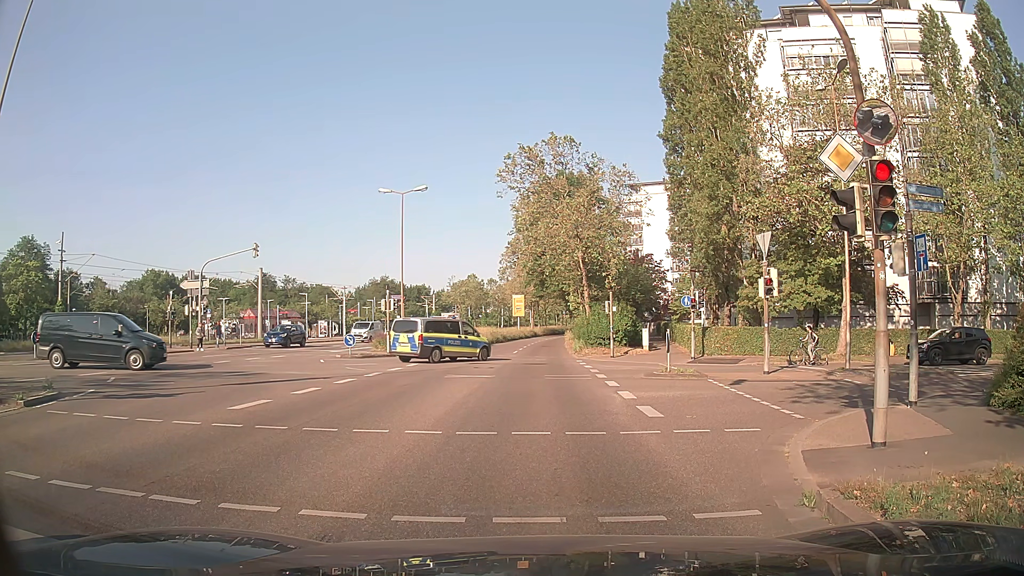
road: secondary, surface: asphalt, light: Day
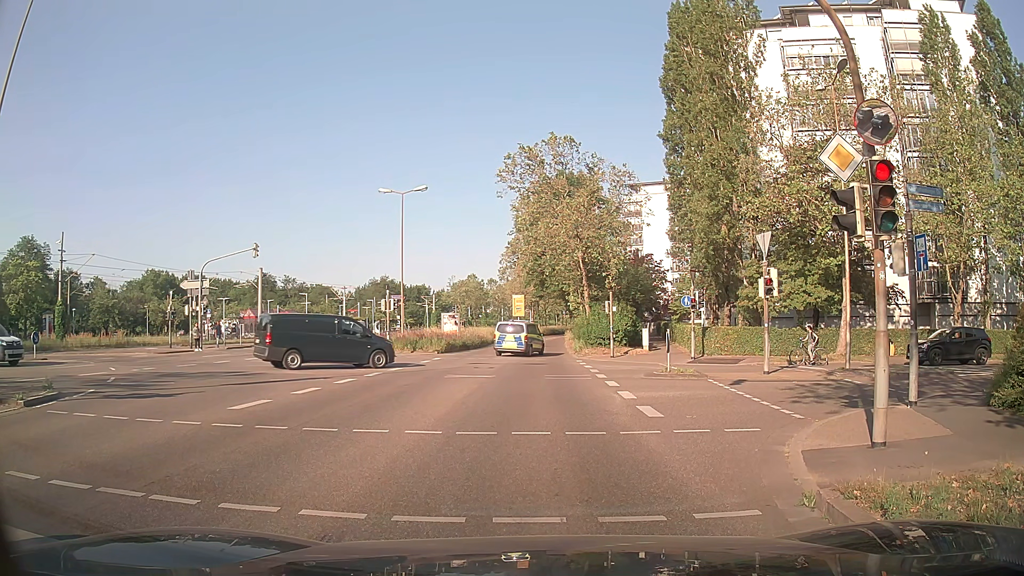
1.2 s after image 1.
(0.0, 0.0) m; 0°
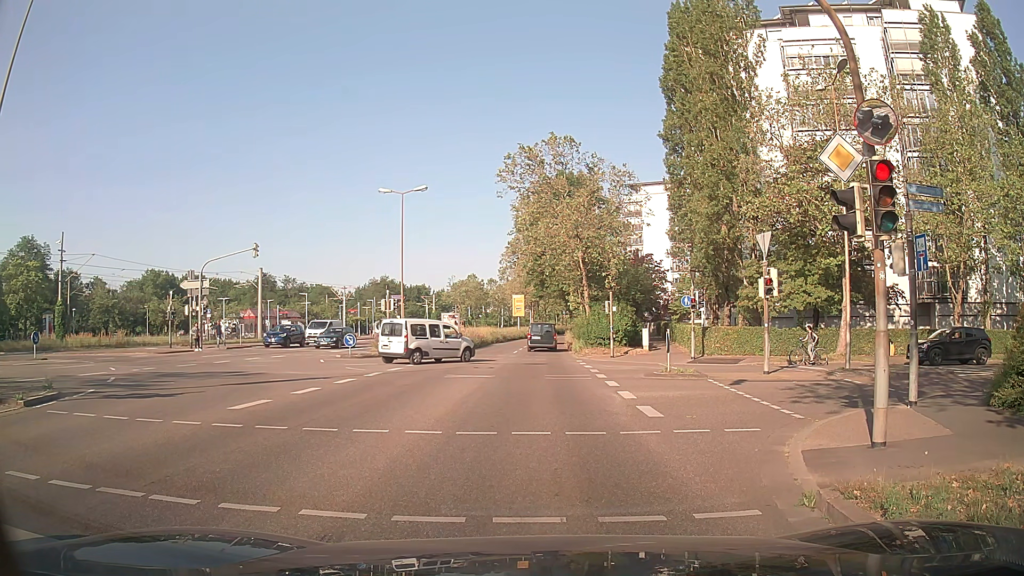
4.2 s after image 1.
(0.0, 0.0) m; 0°
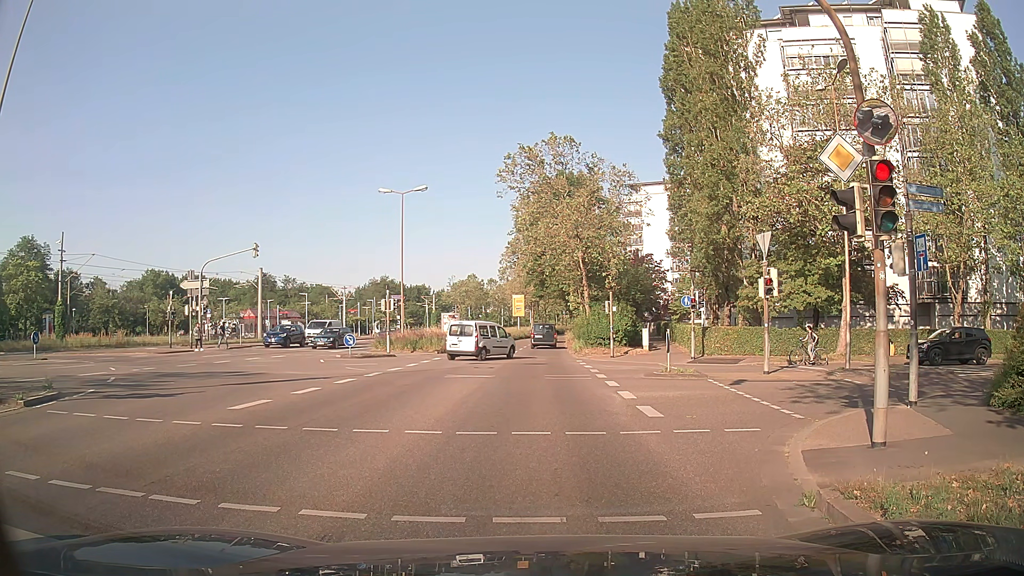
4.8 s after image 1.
(0.0, 0.0) m; 0°
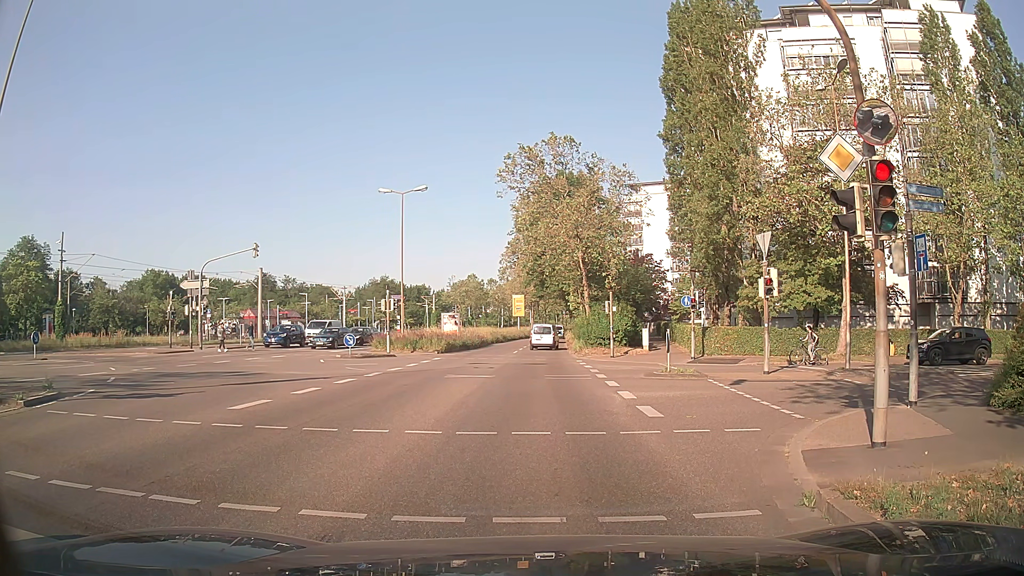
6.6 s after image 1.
(0.0, 0.0) m; 0°
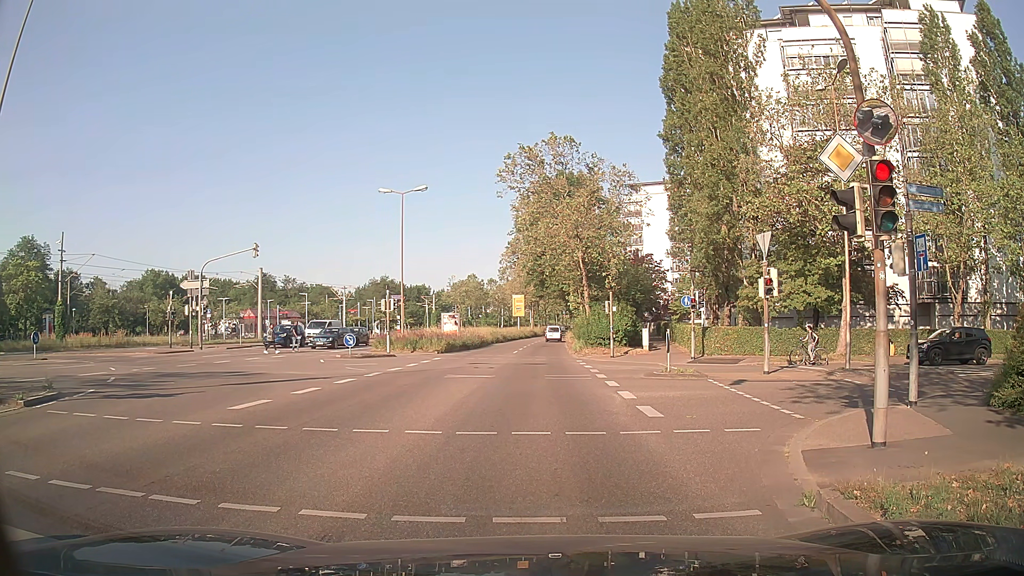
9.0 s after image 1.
(0.0, 0.0) m; 0°
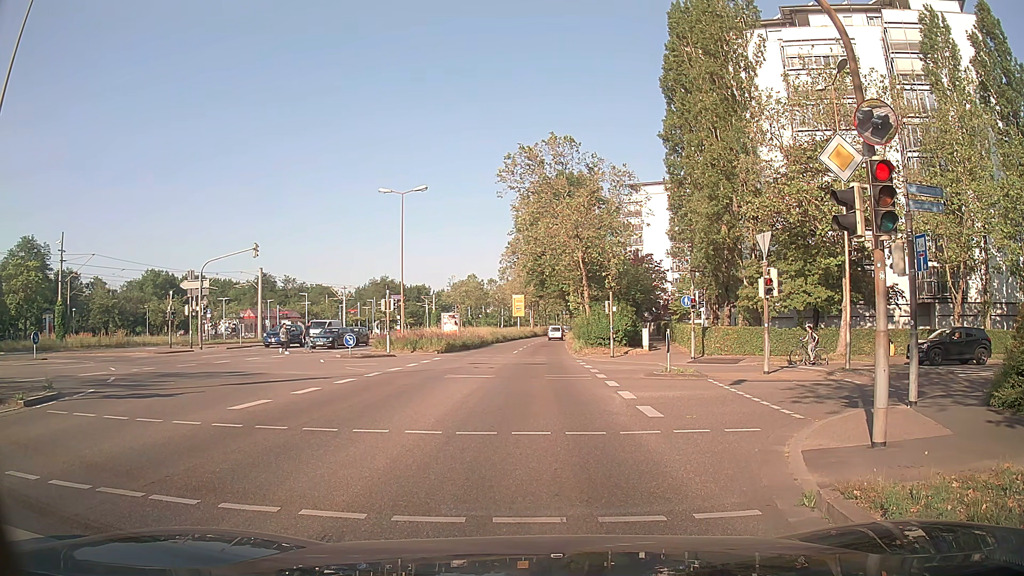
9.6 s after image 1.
(0.0, 0.0) m; 0°
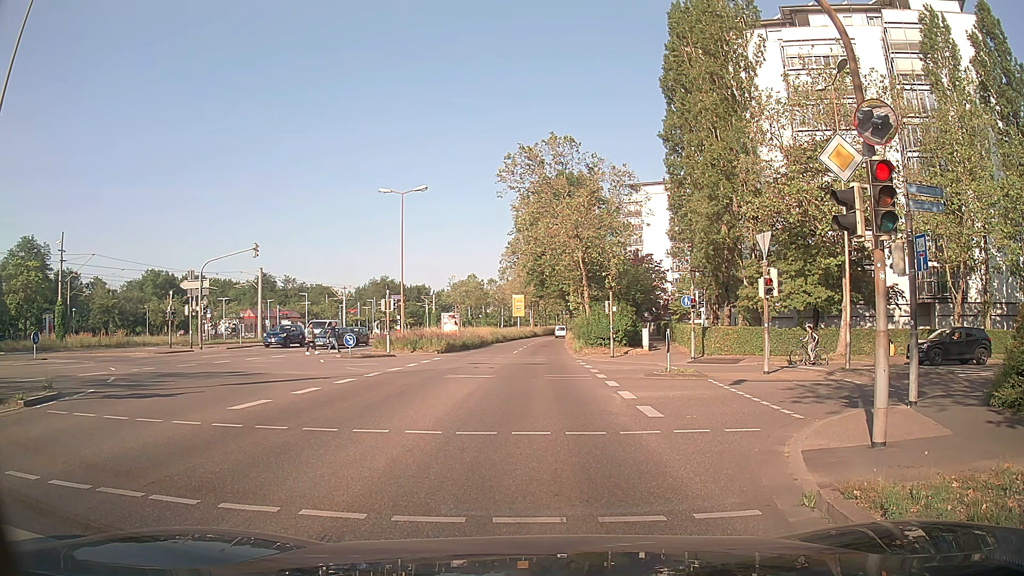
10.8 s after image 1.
(0.0, 0.0) m; 0°
(0, +10) (-1, +20) (-1, +30) (-1, +40) (-2, +50) (-2, +60) (-2, +70) (-2, +80) (-2, +90) (-1, +100) m
